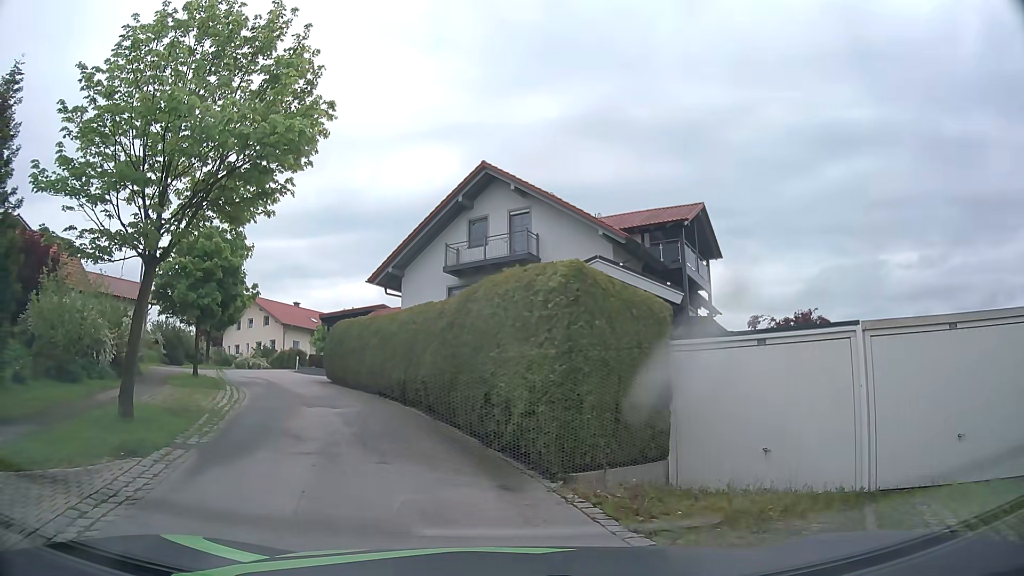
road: residential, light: Day
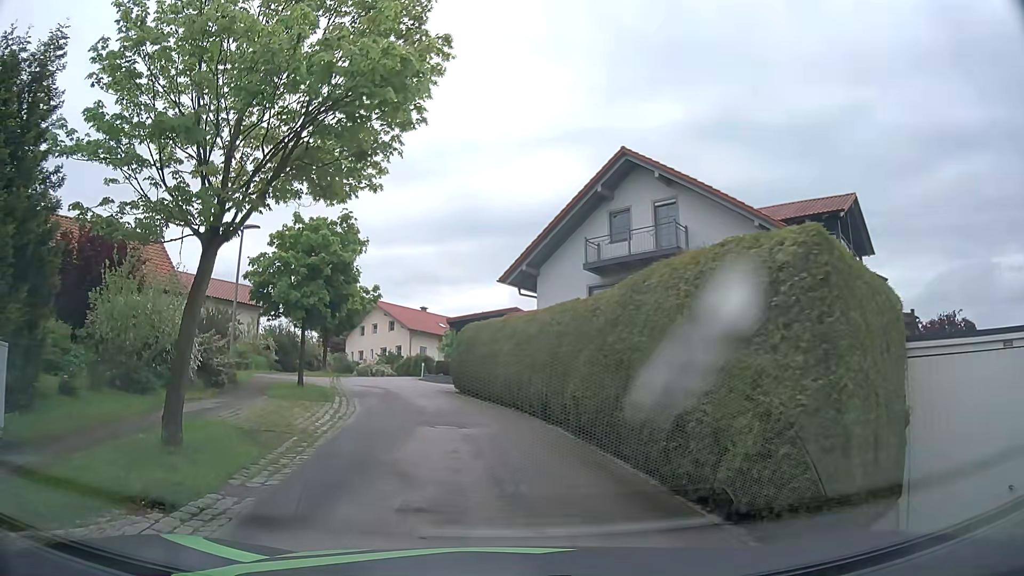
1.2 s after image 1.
(-0.3, +2.9) m; -12°
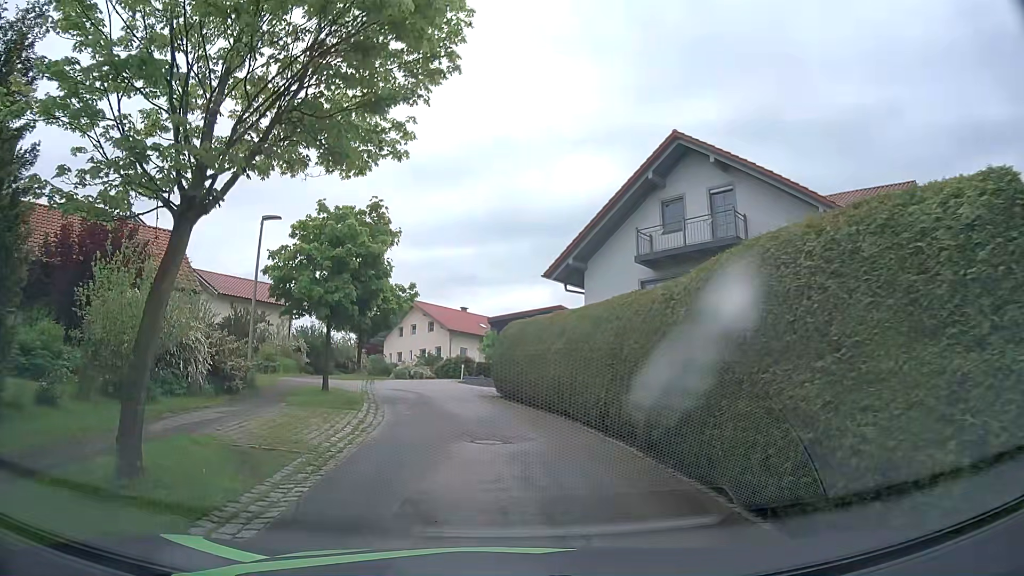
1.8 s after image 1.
(0.0, +2.1) m; -2°
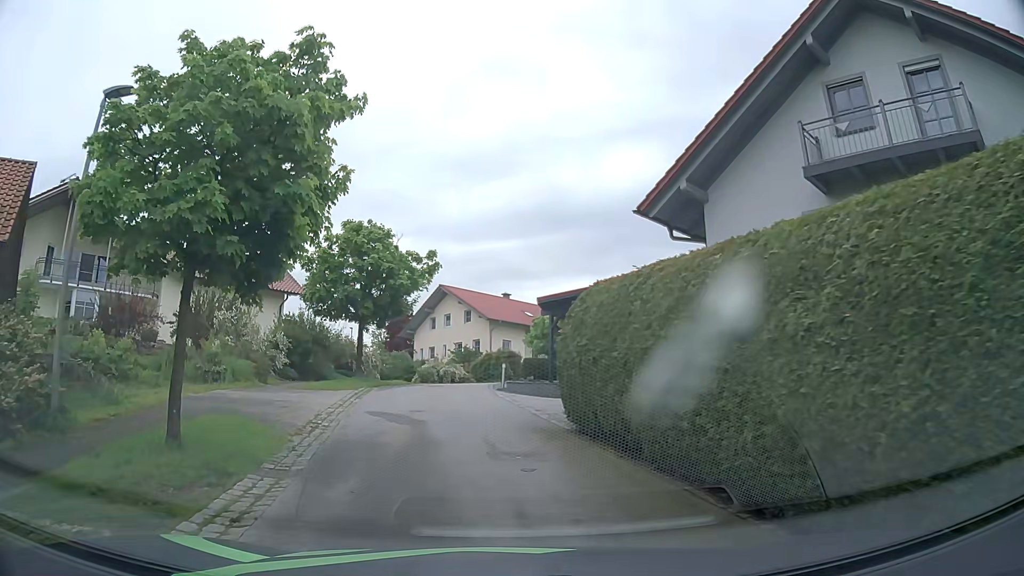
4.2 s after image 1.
(-0.5, +11.1) m; -4°
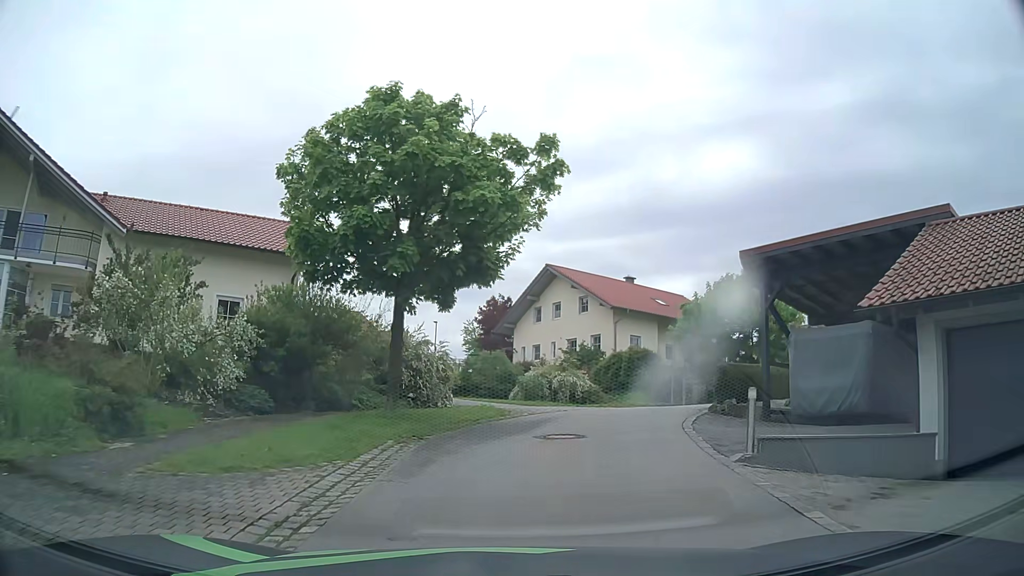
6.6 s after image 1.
(-1.6, +14.6) m; -8°
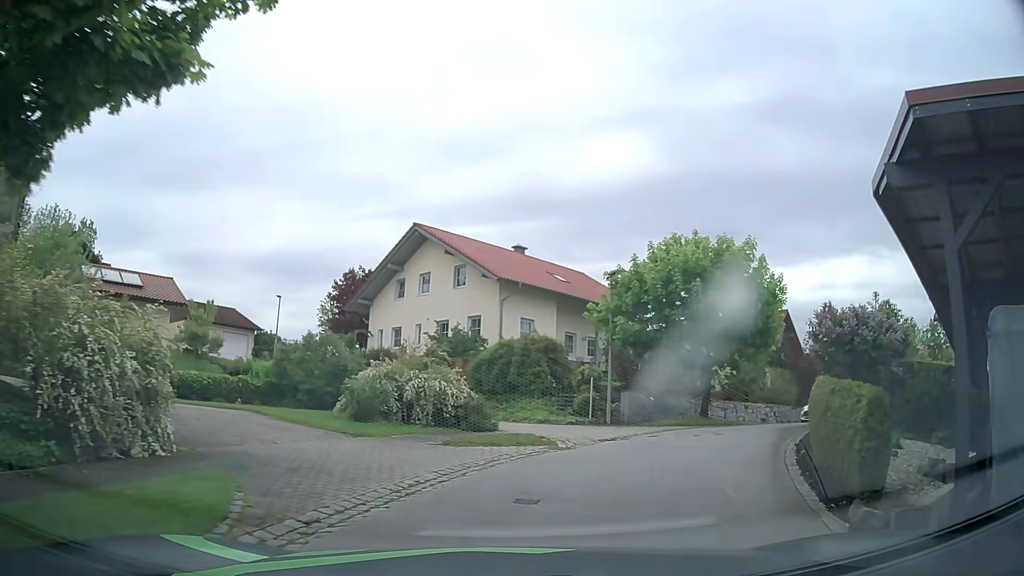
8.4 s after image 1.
(+0.8, +11.3) m; +10°
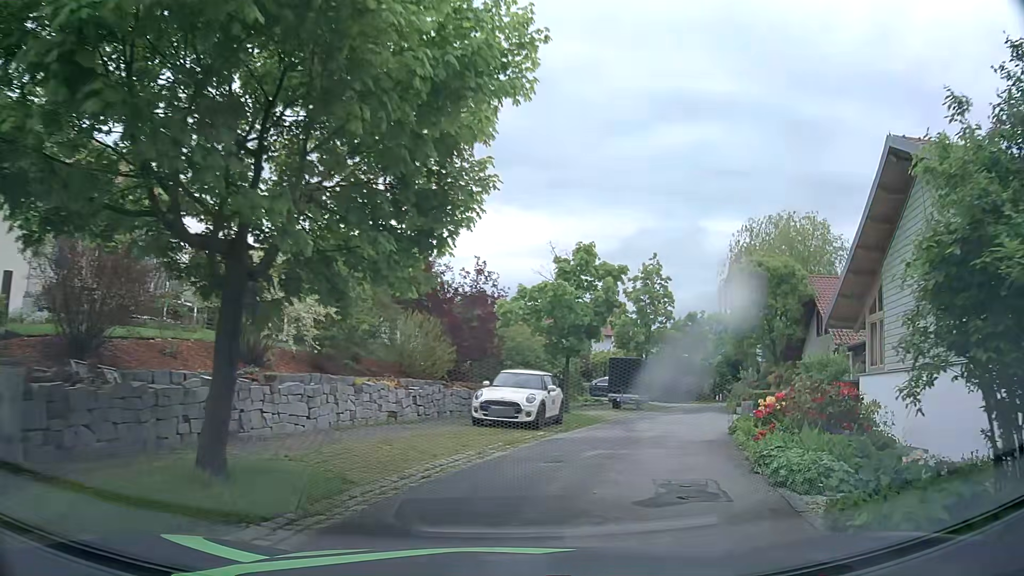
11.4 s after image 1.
(+4.9, +16.1) m; +34°
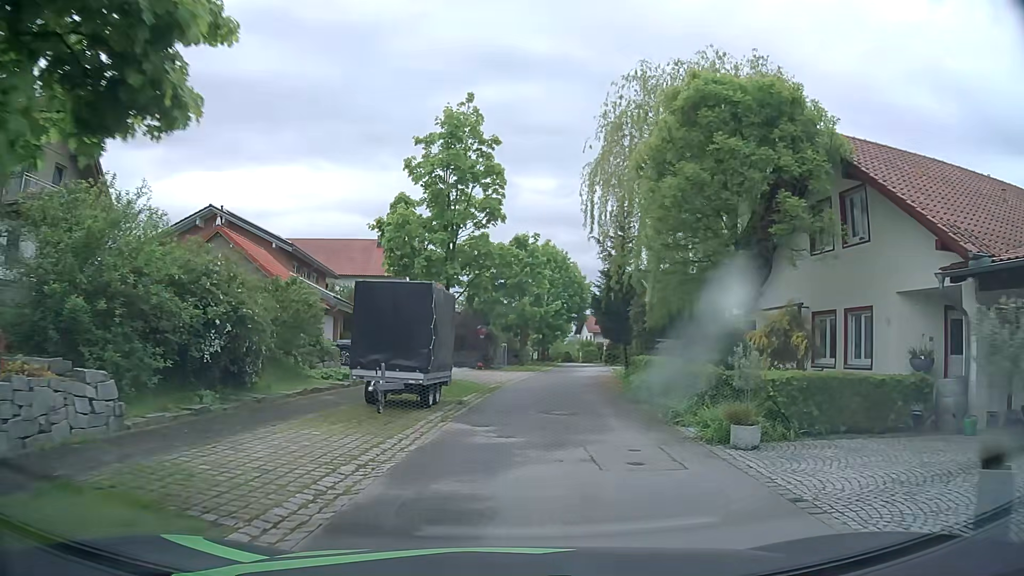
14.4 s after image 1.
(+3.9, +19.3) m; +18°
(0, +10) (+1, +20) (+2, +30) (+4, +40) (+5, +50) (+6, +60) (+7, +70) (+8, +80) (+8, +90) (+8, +100) m
